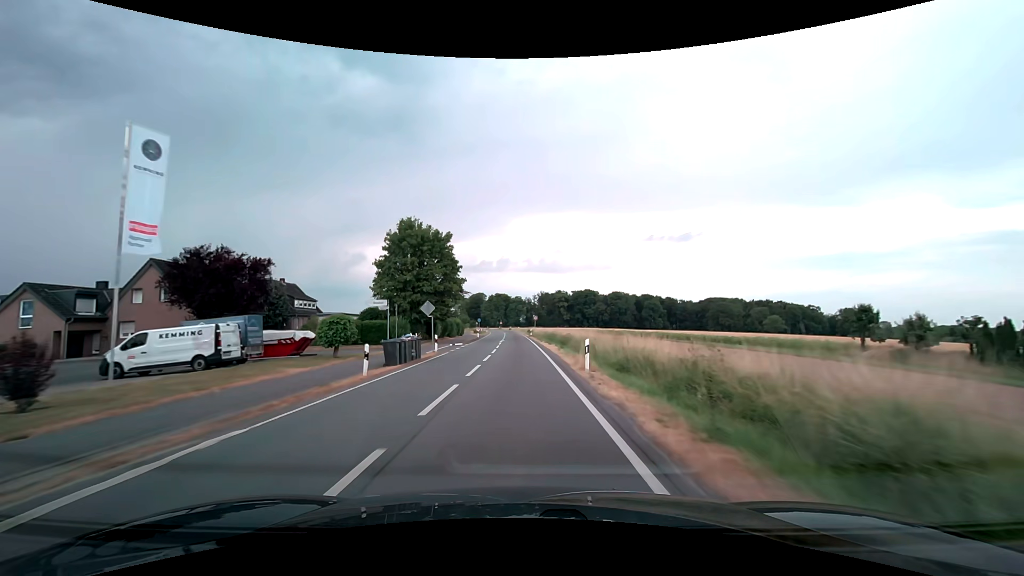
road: secondary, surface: asphalt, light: Day
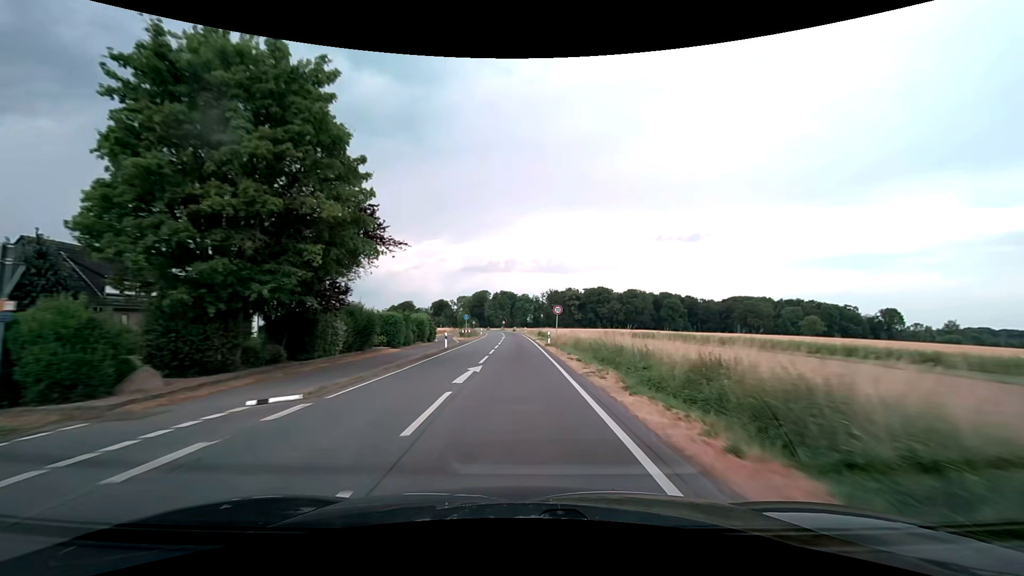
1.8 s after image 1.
(-0.3, +31.7) m; -1°
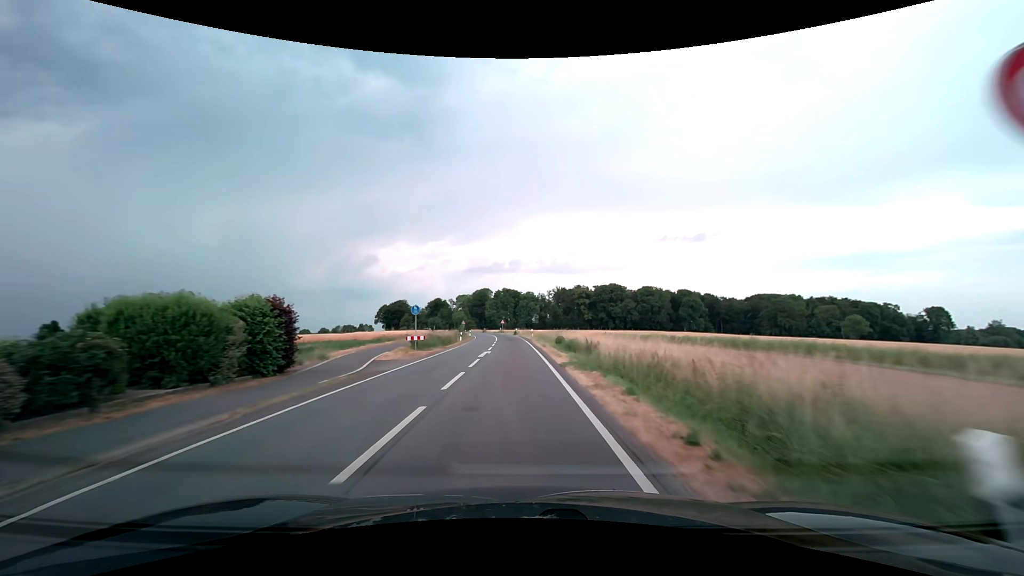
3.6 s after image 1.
(-0.1, +31.6) m; -1°
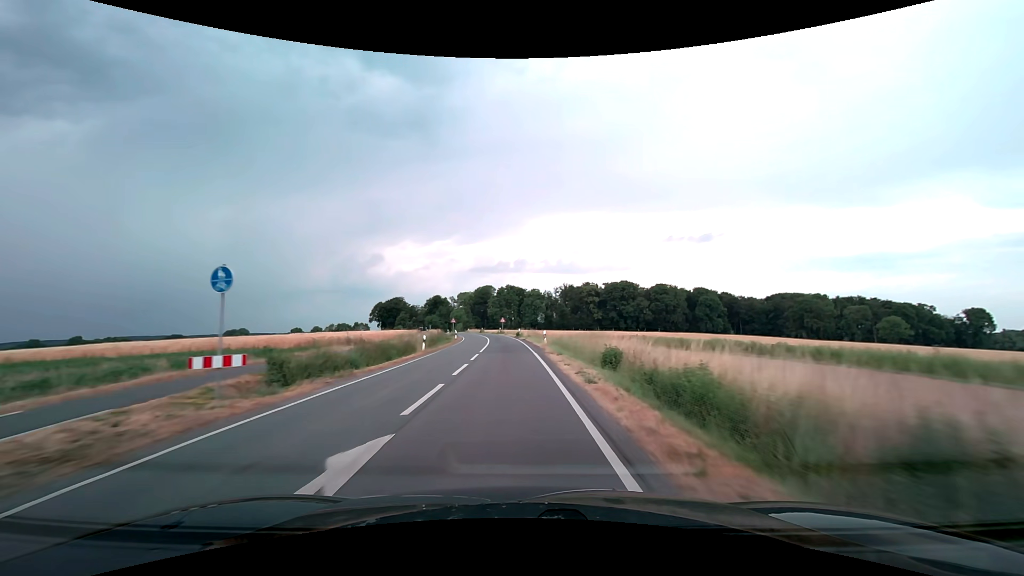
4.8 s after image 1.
(-0.1, +21.1) m; -1°
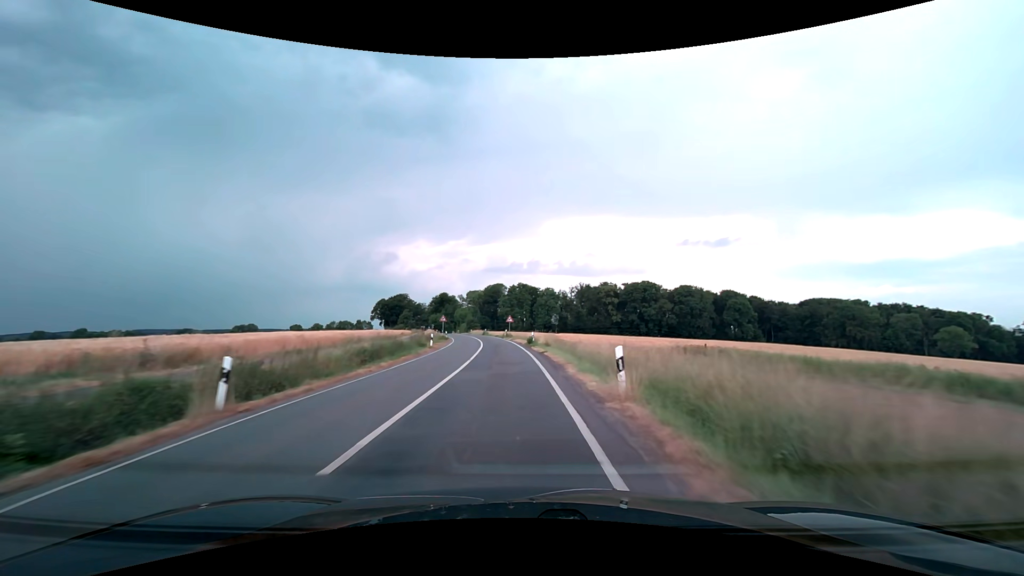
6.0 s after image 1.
(-0.2, +21.1) m; -1°
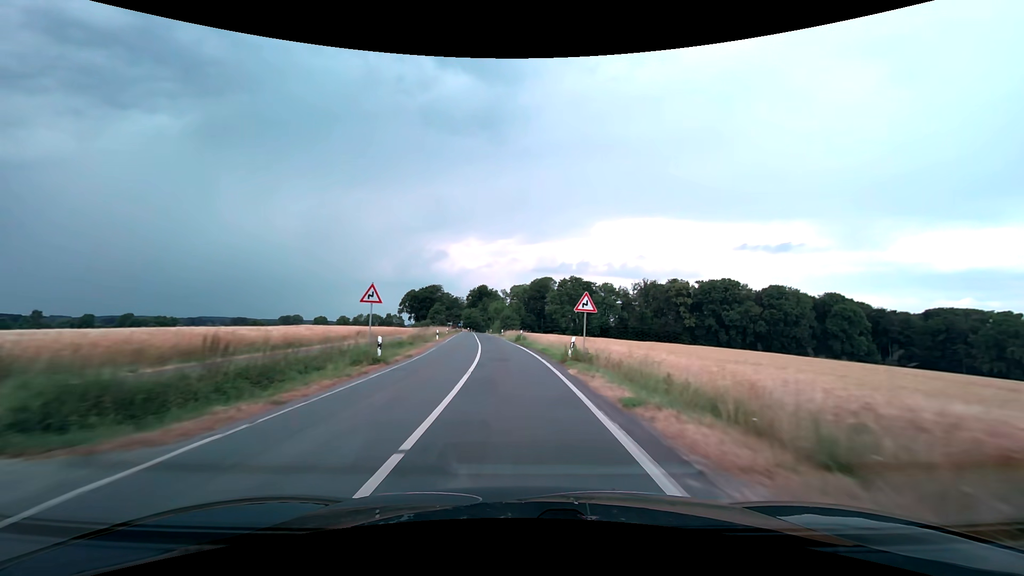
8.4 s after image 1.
(-2.0, +42.2) m; -5°
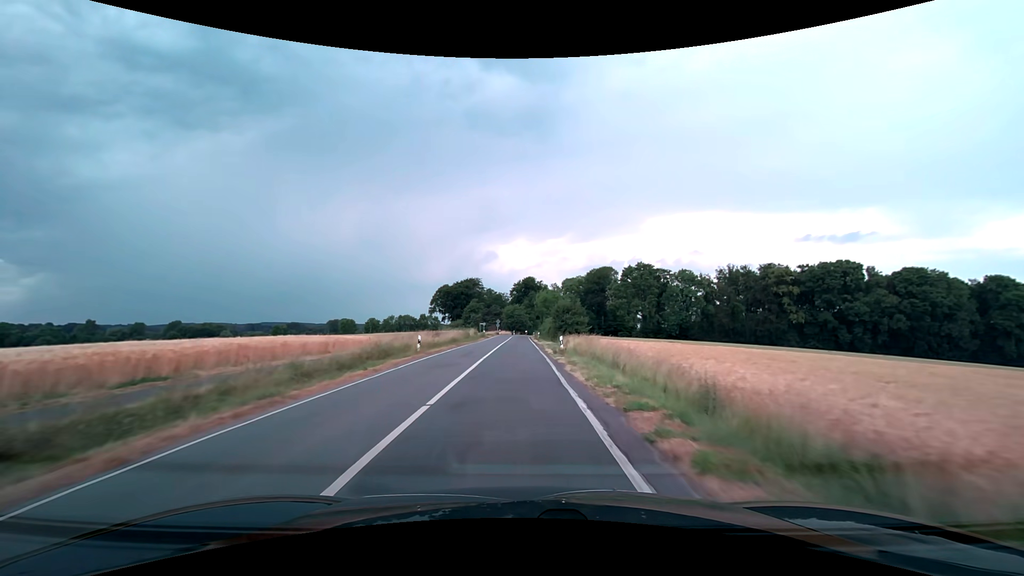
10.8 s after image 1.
(-1.9, +42.2) m; -5°
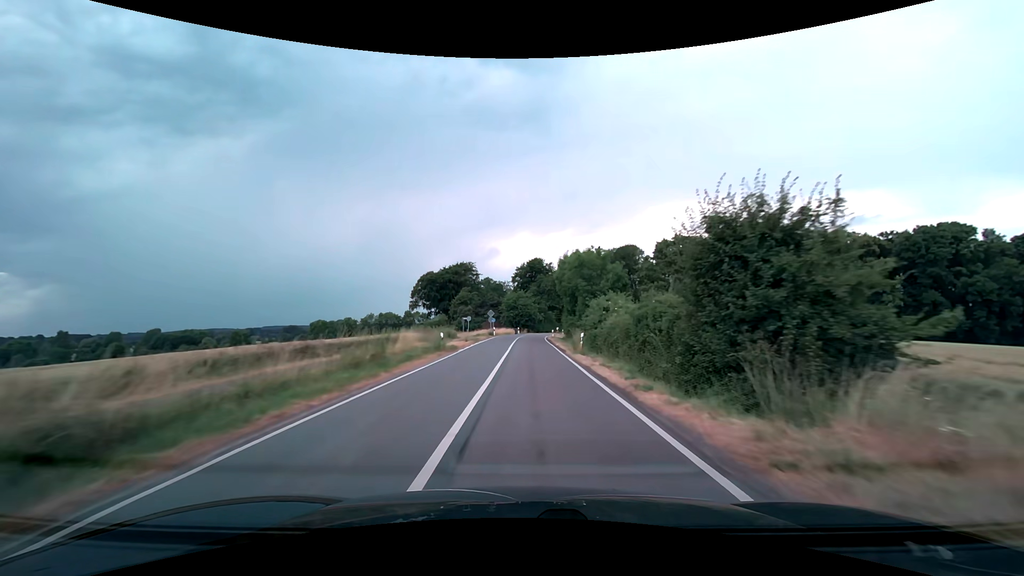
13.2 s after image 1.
(-1.1, +42.4) m; -1°
(0, +10) (0, +20) (0, +30) (0, +40) (+1, +50) (+1, +60) (+2, +70) (+3, +80) (+5, +90) (+8, +99) m
